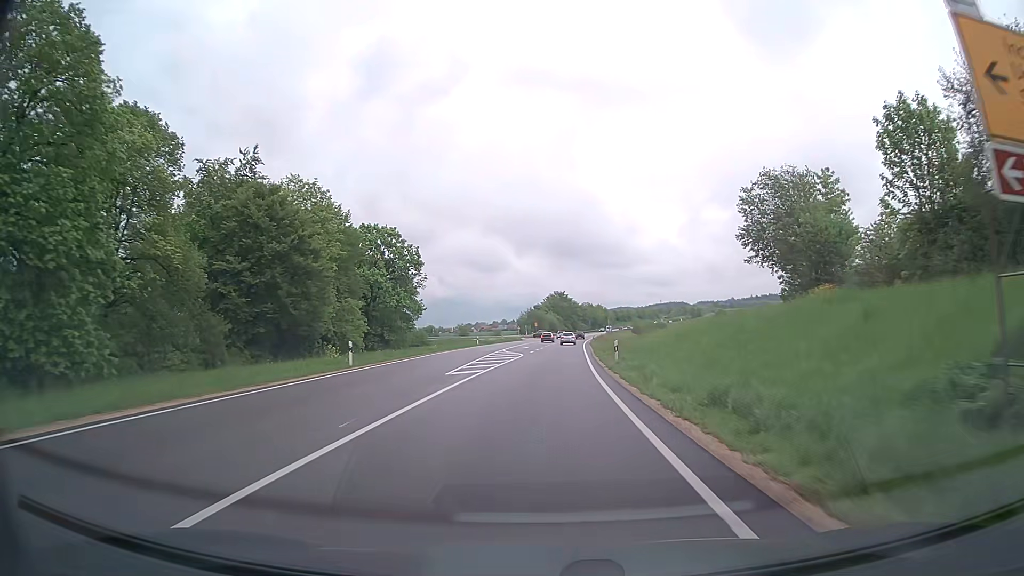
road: primary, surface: asphalt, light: Day
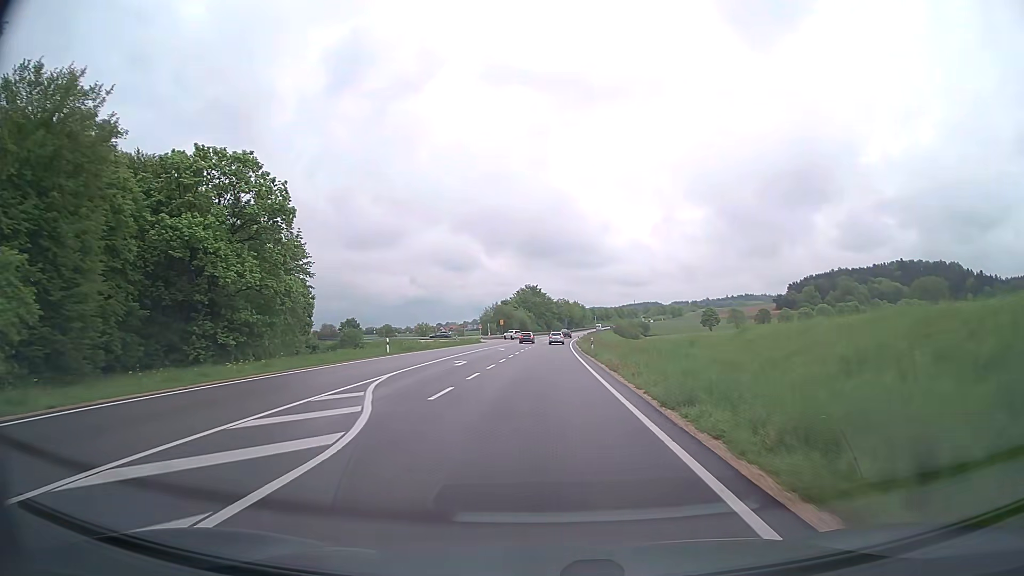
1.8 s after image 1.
(+0.7, +33.9) m; +2°
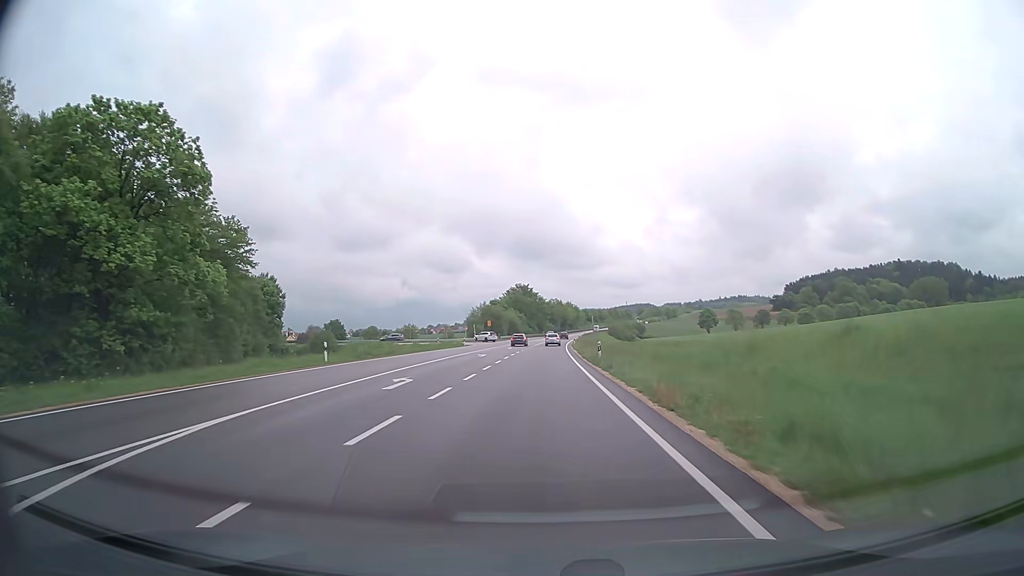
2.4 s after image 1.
(0.0, +11.4) m; +1°
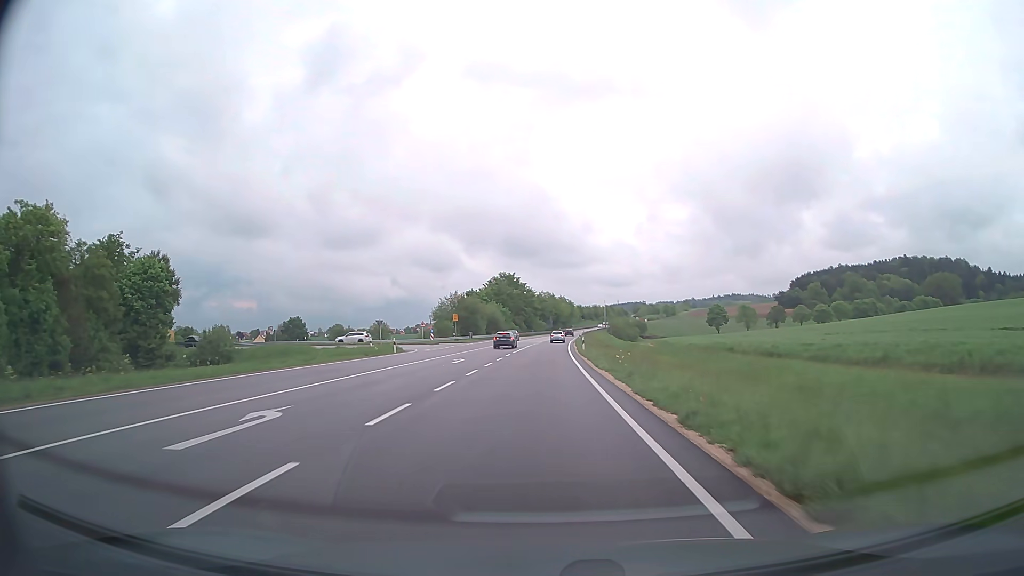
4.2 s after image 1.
(+0.3, +34.6) m; +1°
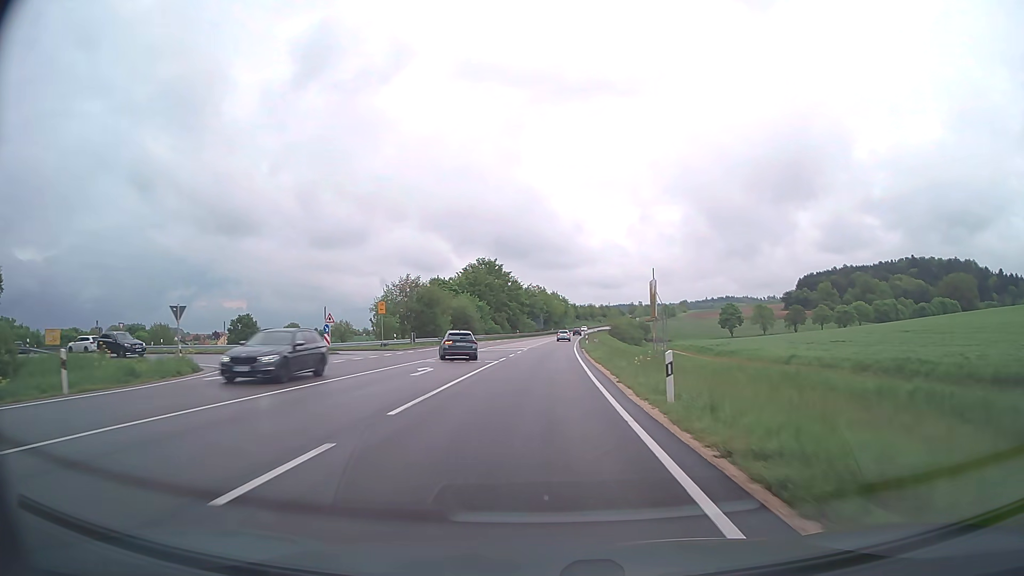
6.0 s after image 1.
(+0.3, +34.9) m; +1°
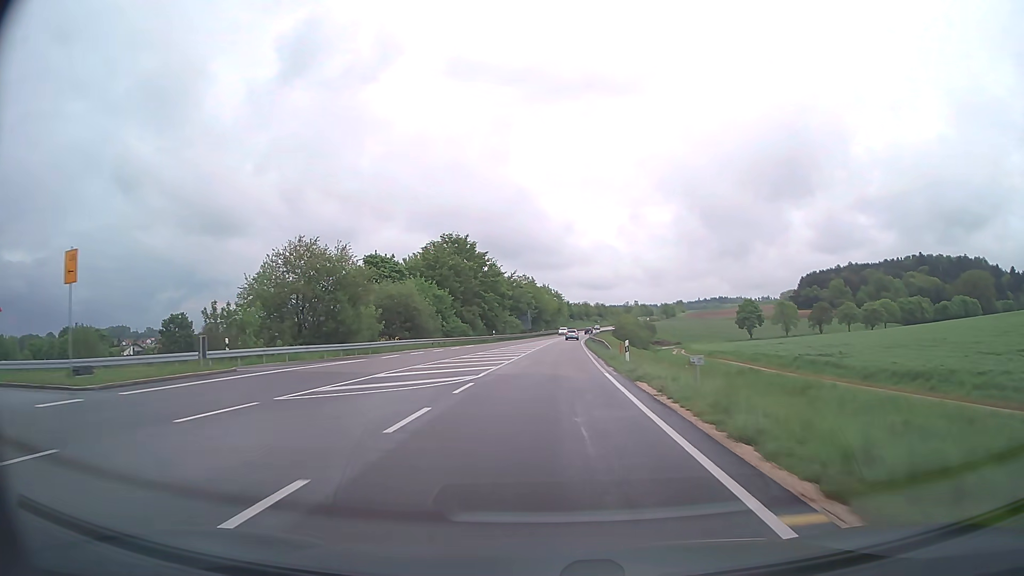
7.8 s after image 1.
(+0.2, +35.2) m; +1°
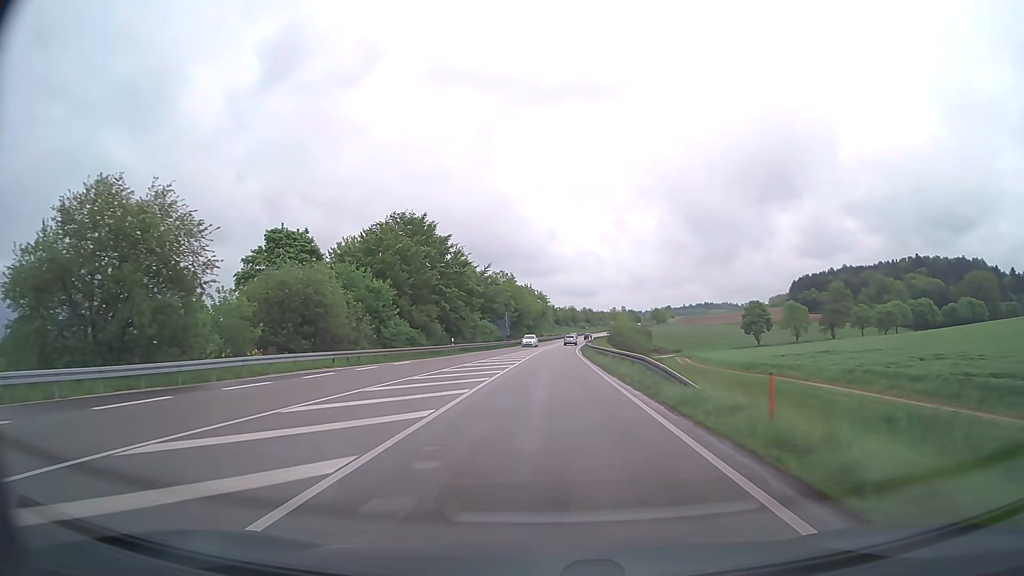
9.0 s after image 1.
(+0.2, +23.6) m; +2°
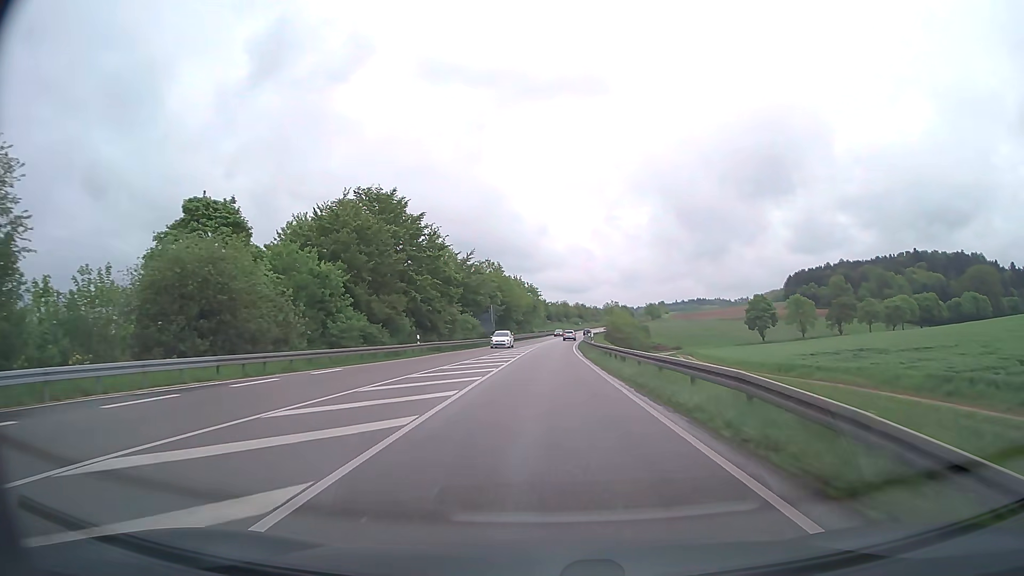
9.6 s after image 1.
(0.0, +11.8) m; 0°
